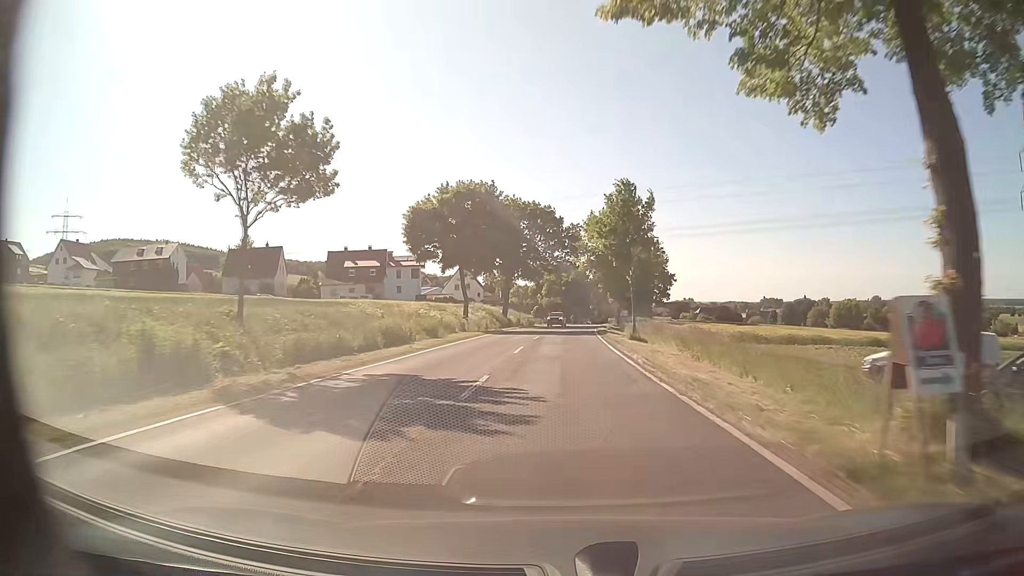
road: tertiary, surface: asphalt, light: Day
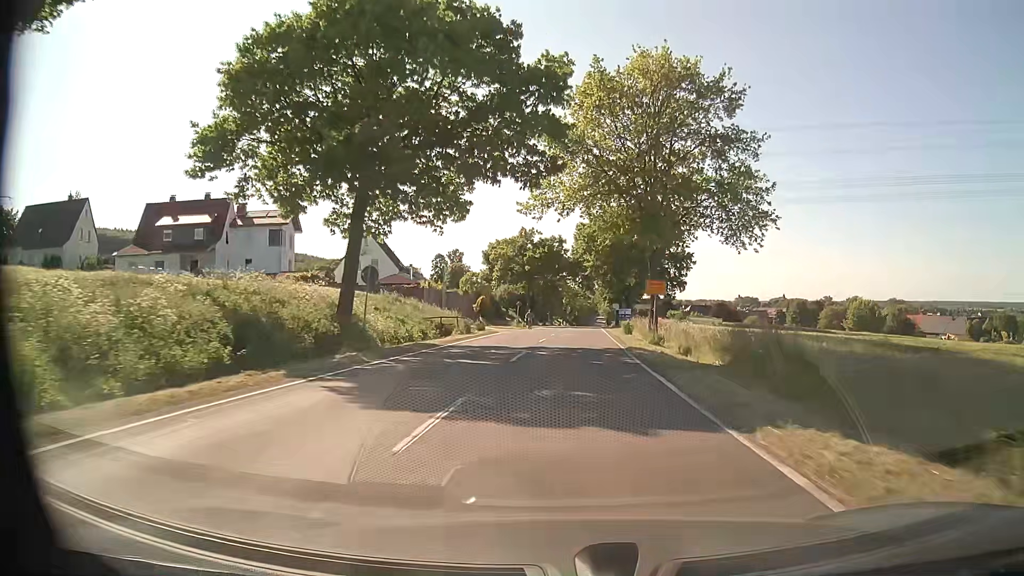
(+0.8, +51.5) m; +3°
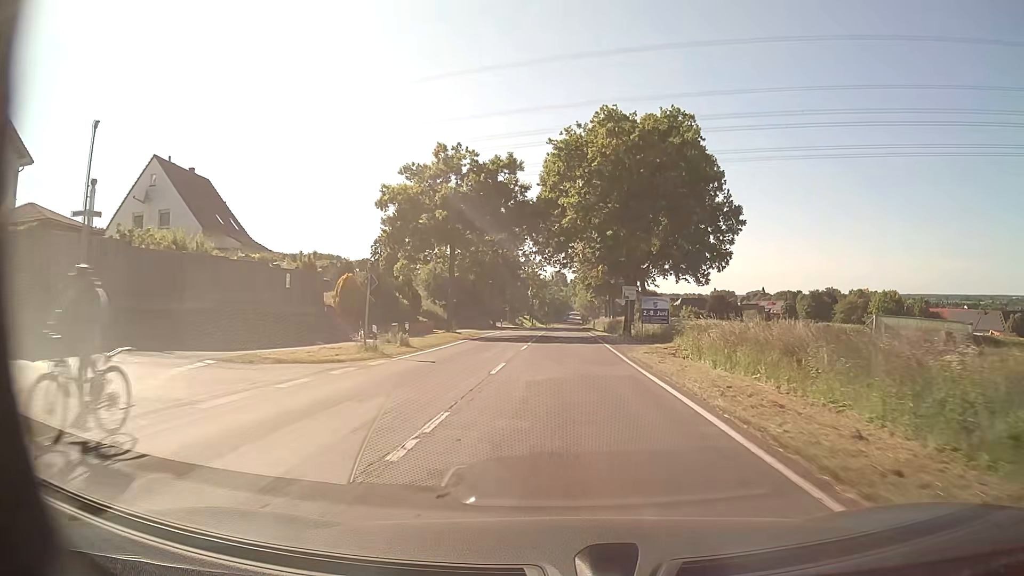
(+1.3, +43.3) m; +3°
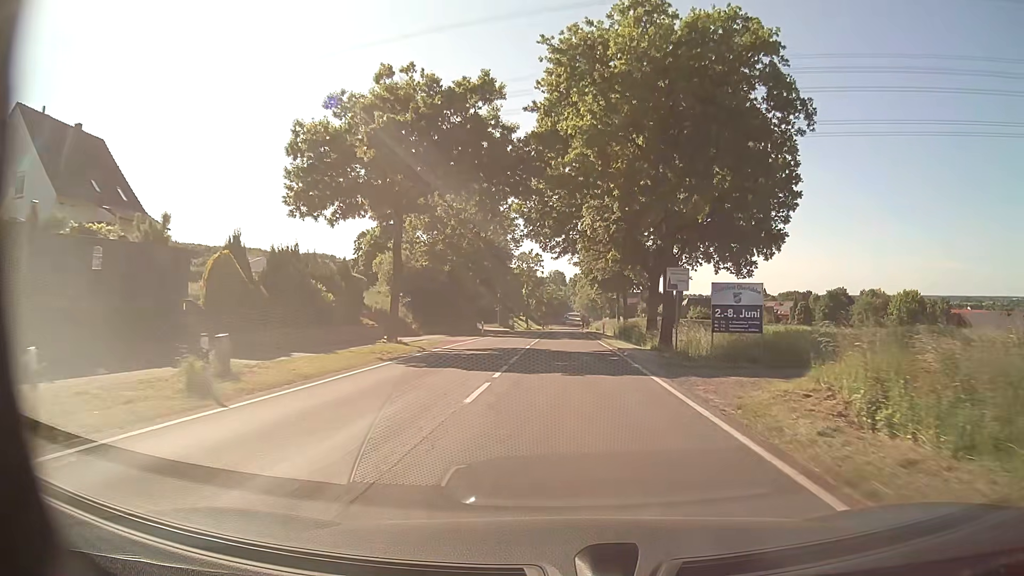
(-0.1, +15.6) m; 0°
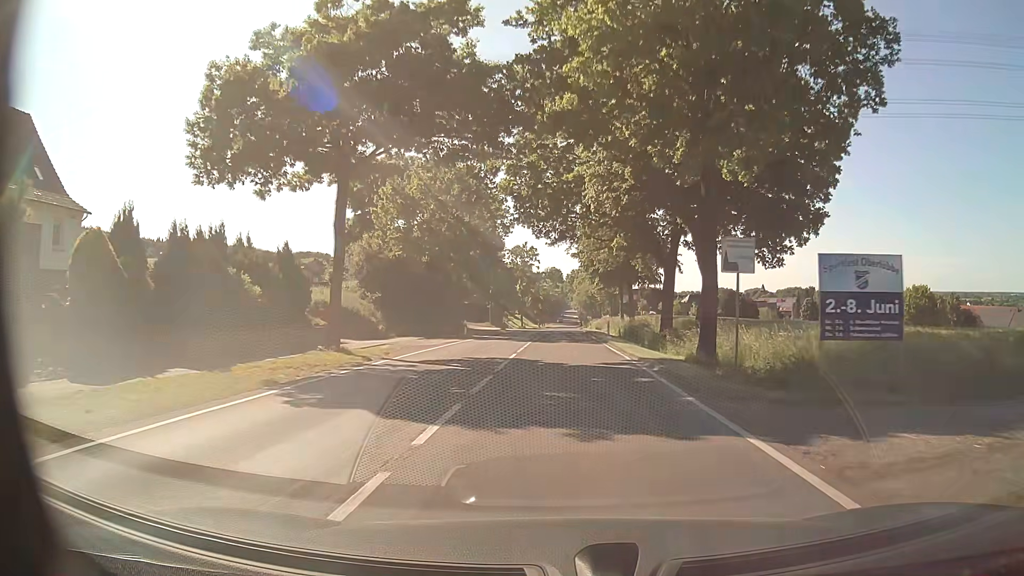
(0.0, +8.0) m; 0°
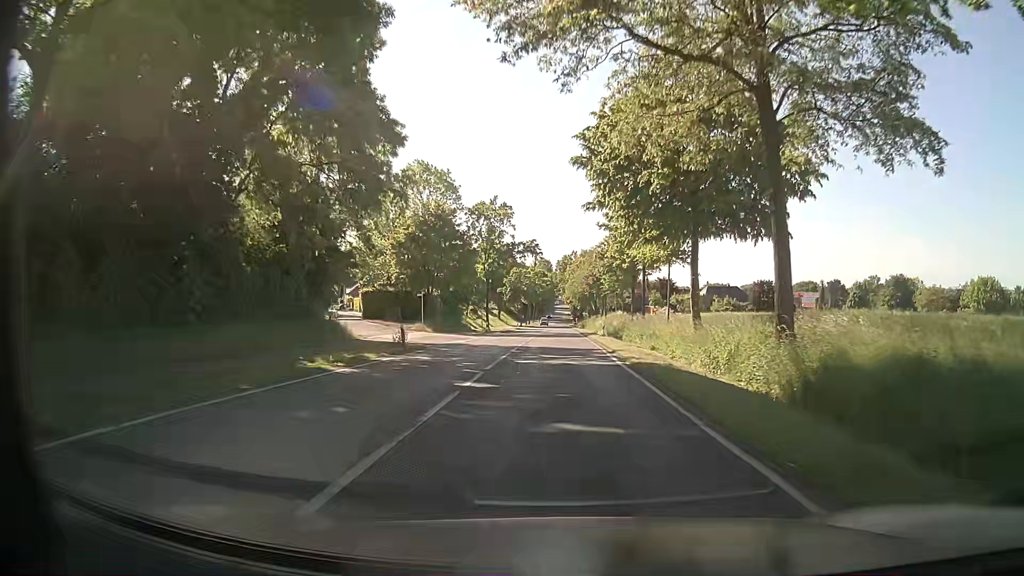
(+0.3, +40.7) m; +1°
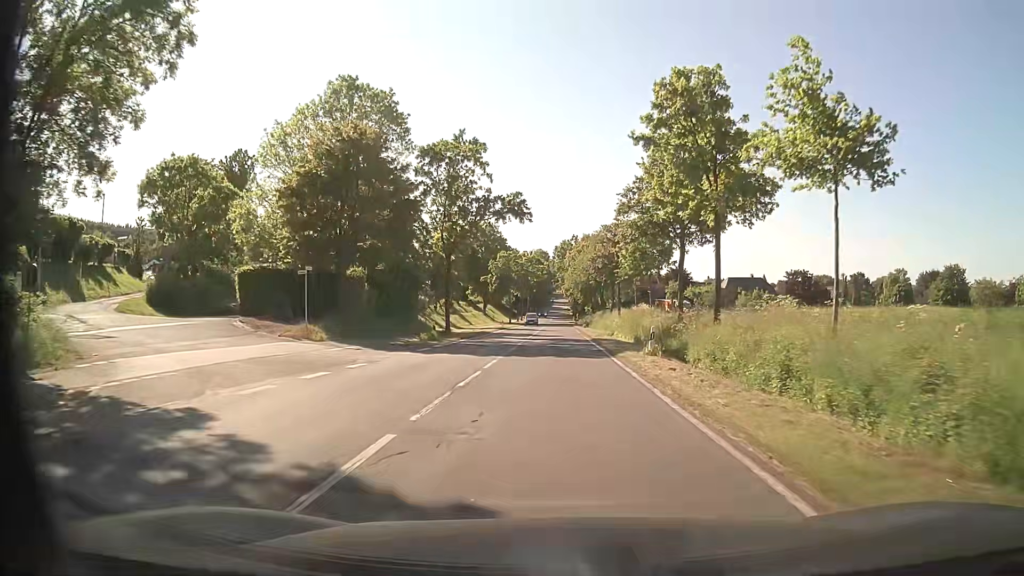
(0.0, +24.6) m; 0°
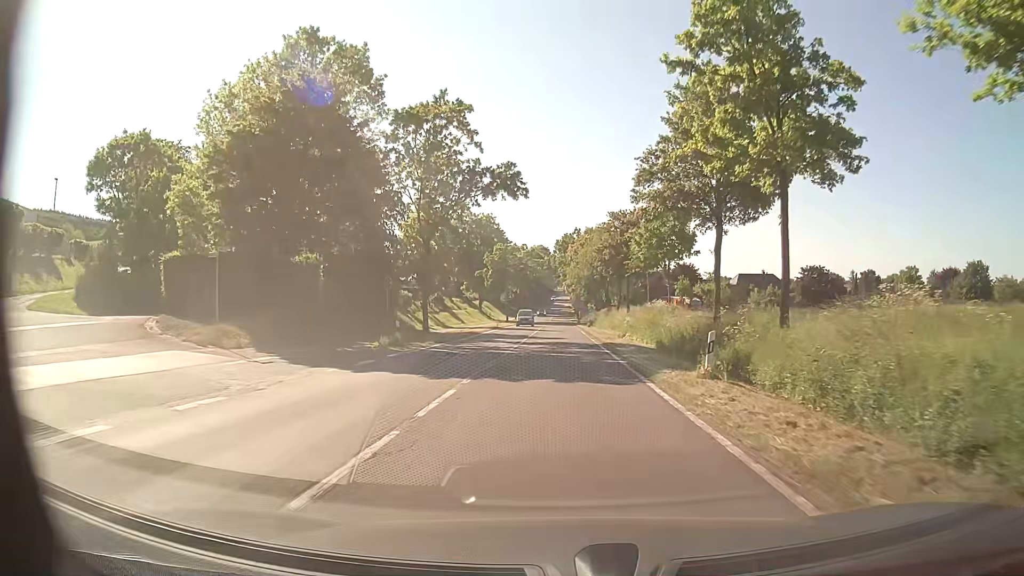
(-0.1, +8.2) m; 0°
(0, +10) (0, +20) (0, +30) (0, +40) (-1, +50) (-1, +60) (-1, +70) (-1, +80) (-1, +90) (-1, +100) m
